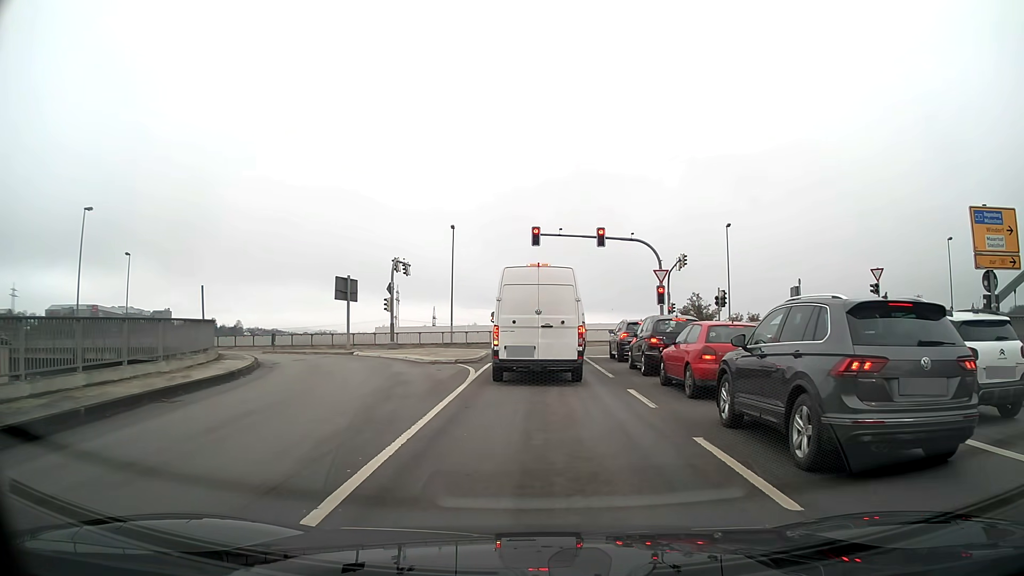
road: primary_link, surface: asphalt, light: Day
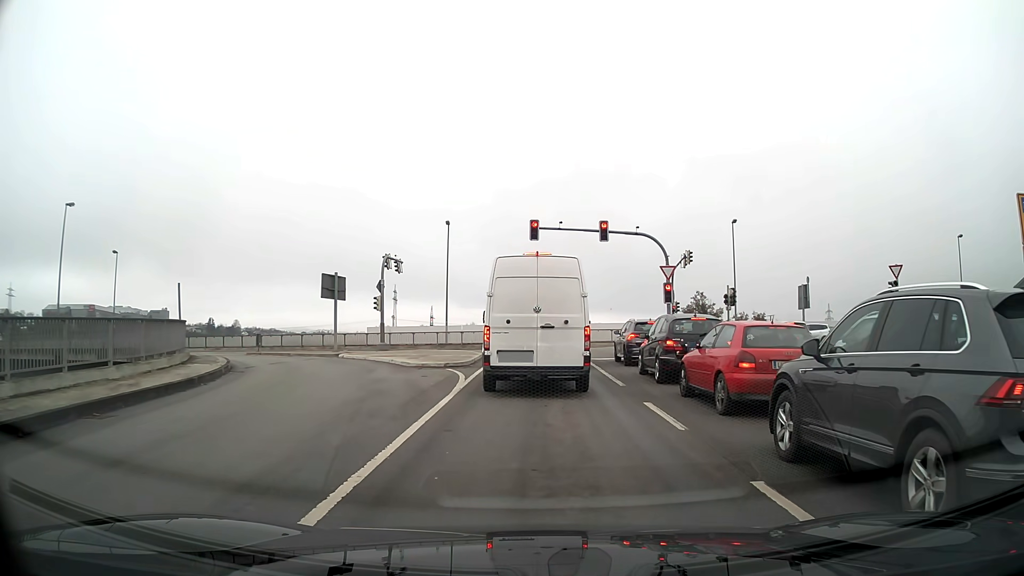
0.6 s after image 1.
(0.0, +2.2) m; 0°
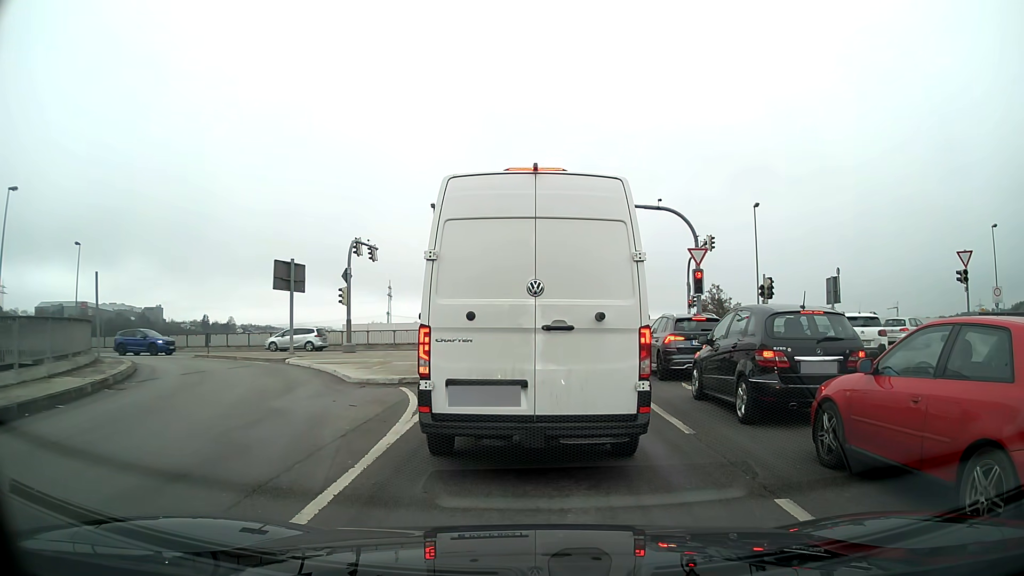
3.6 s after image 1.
(0.0, +6.2) m; 0°
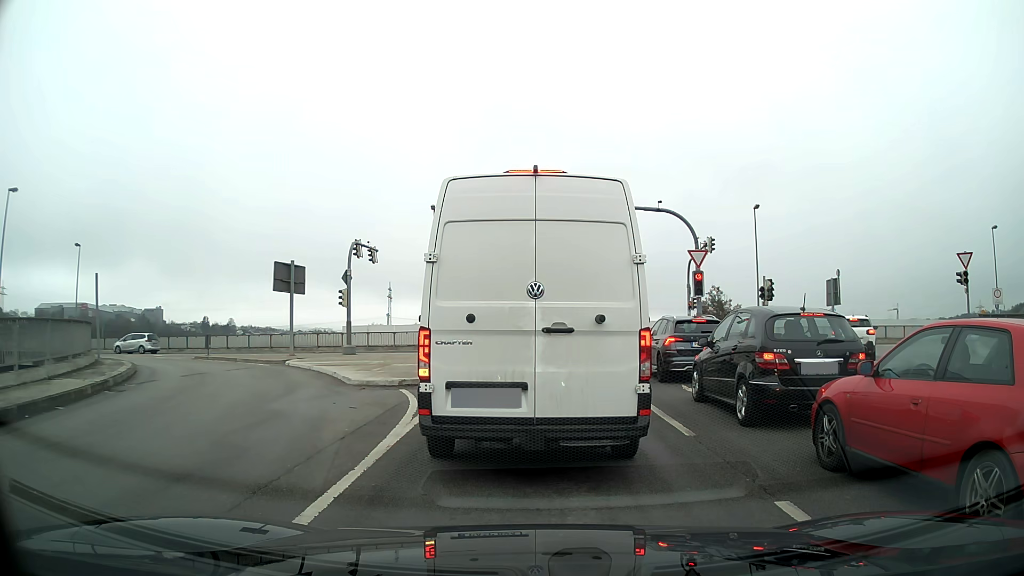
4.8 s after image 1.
(0.0, +0.1) m; 0°
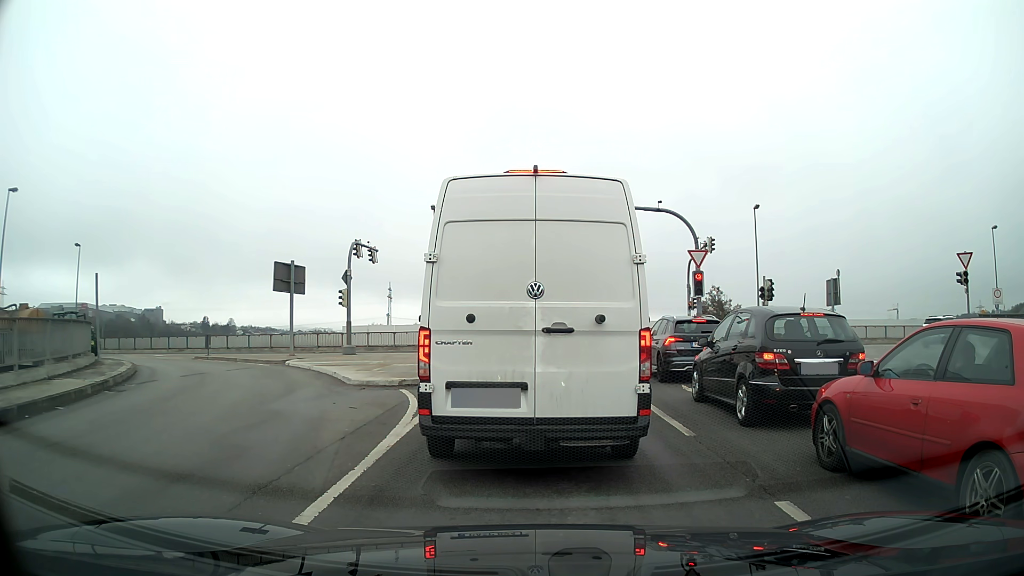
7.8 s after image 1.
(0.0, 0.0) m; 0°
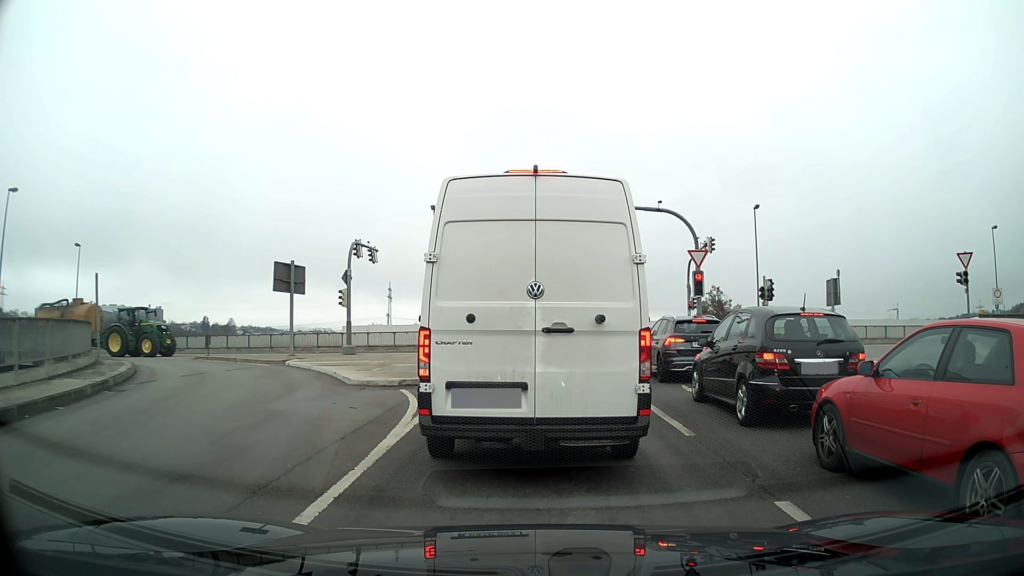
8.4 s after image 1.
(0.0, 0.0) m; 0°
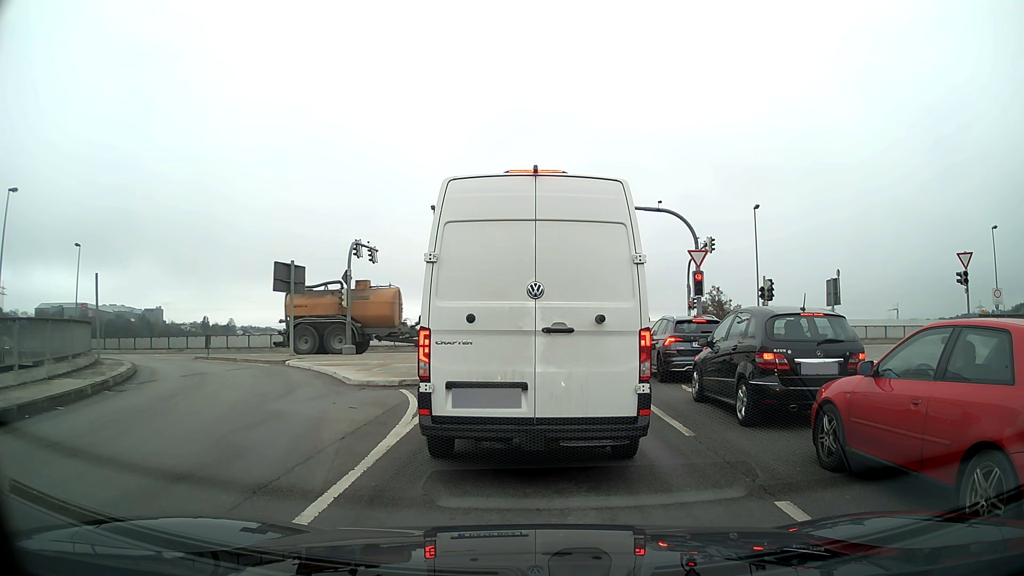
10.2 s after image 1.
(0.0, 0.0) m; 0°
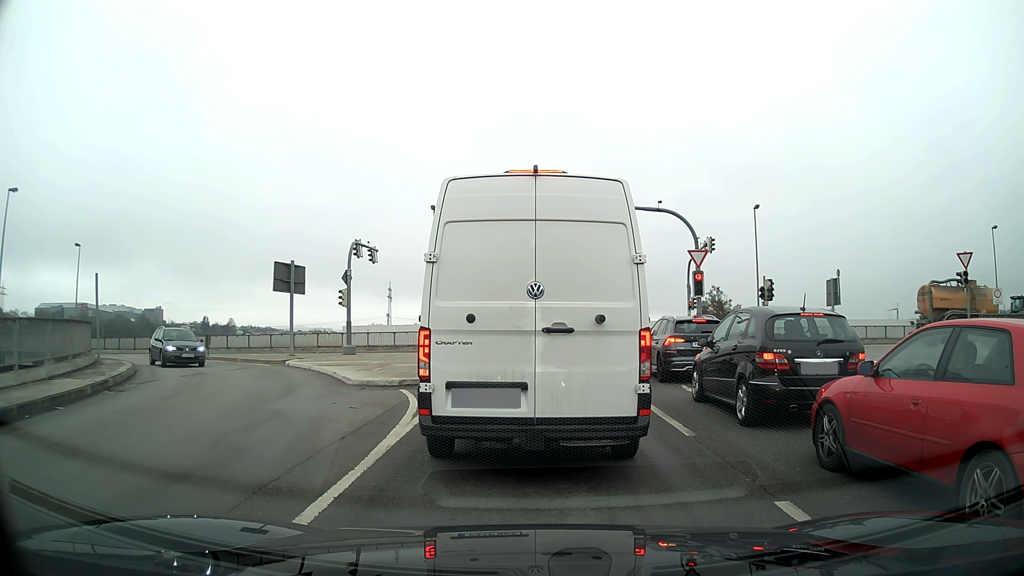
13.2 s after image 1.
(0.0, 0.0) m; 0°
(0, +10) (0, +20) (-2, +30) (-8, +37) (-17, +41) (-27, +43) (-37, +44) (-47, +45) (-57, +47) (-67, +48) m
